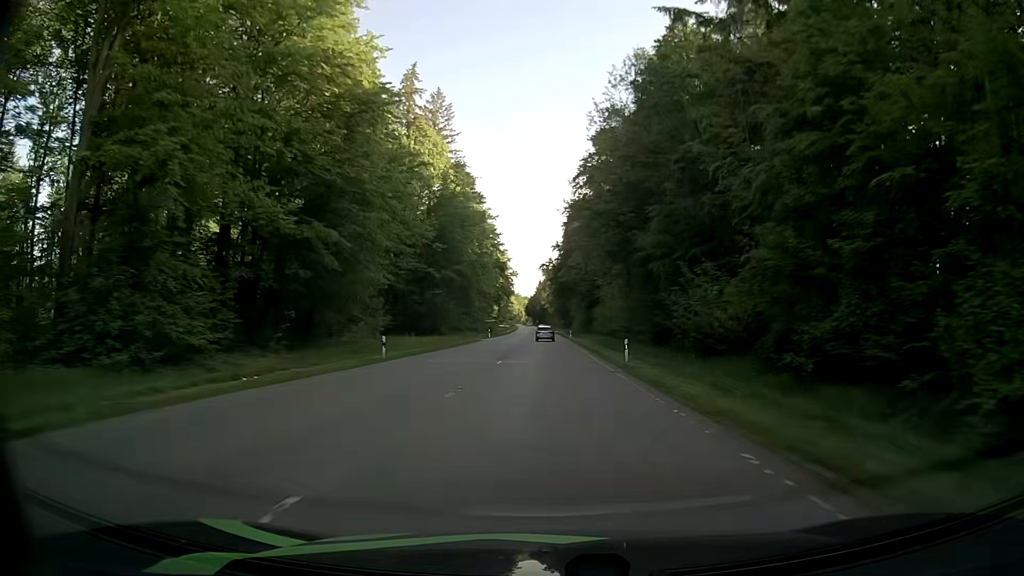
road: secondary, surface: asphalt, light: Day
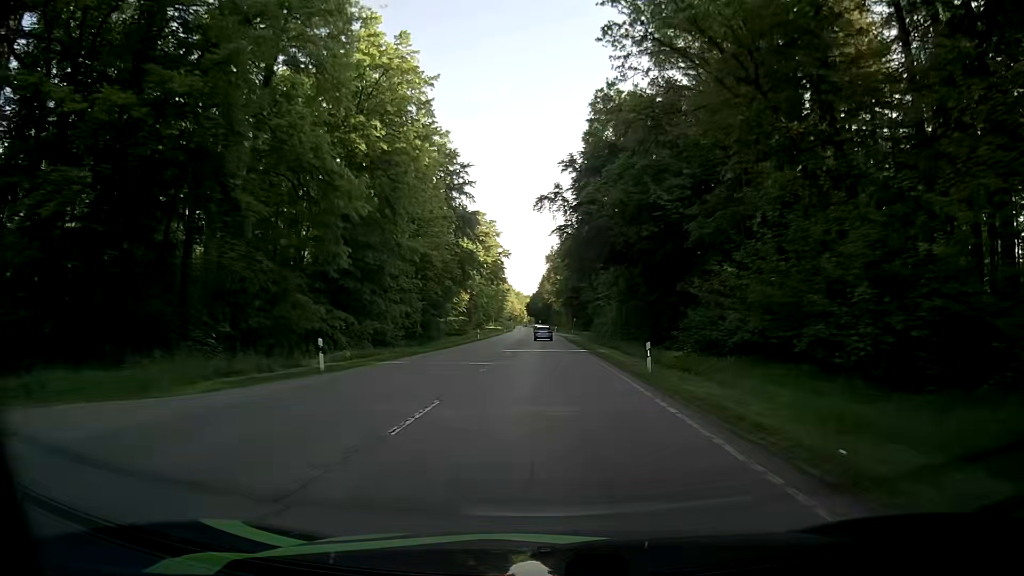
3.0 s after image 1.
(-0.4, +65.0) m; -1°
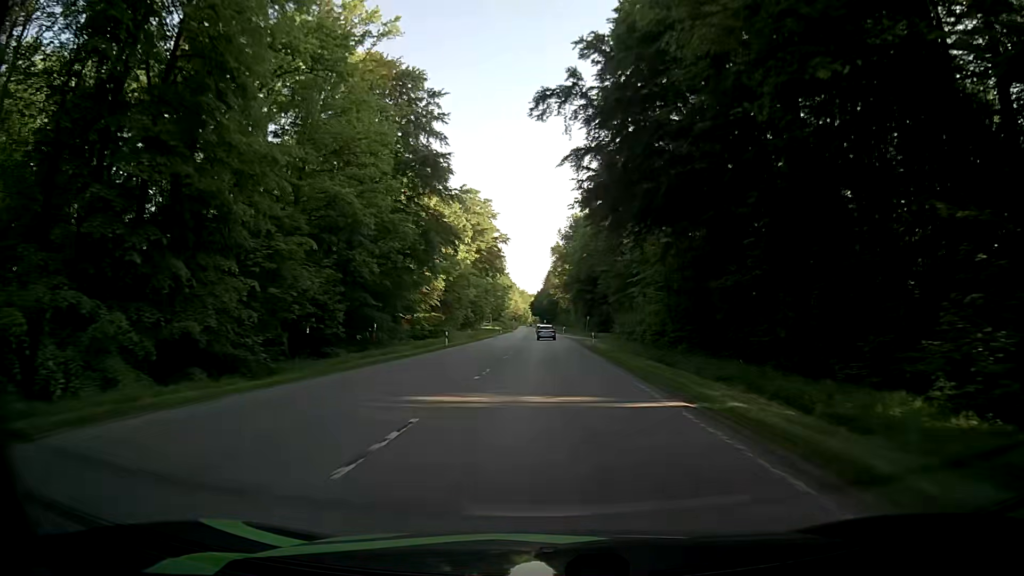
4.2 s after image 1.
(-0.1, +27.0) m; -1°
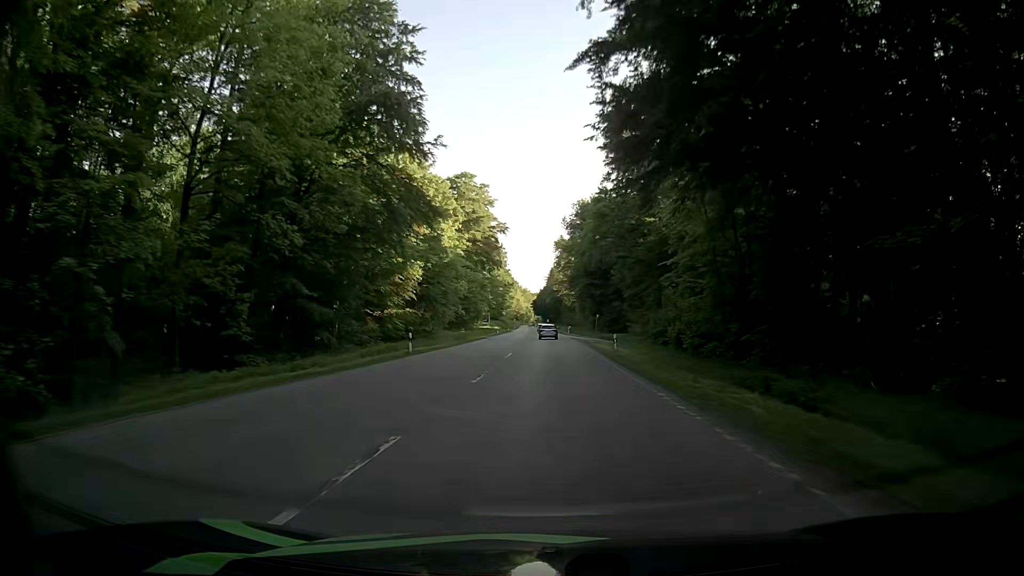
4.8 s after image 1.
(+0.1, +13.7) m; 0°
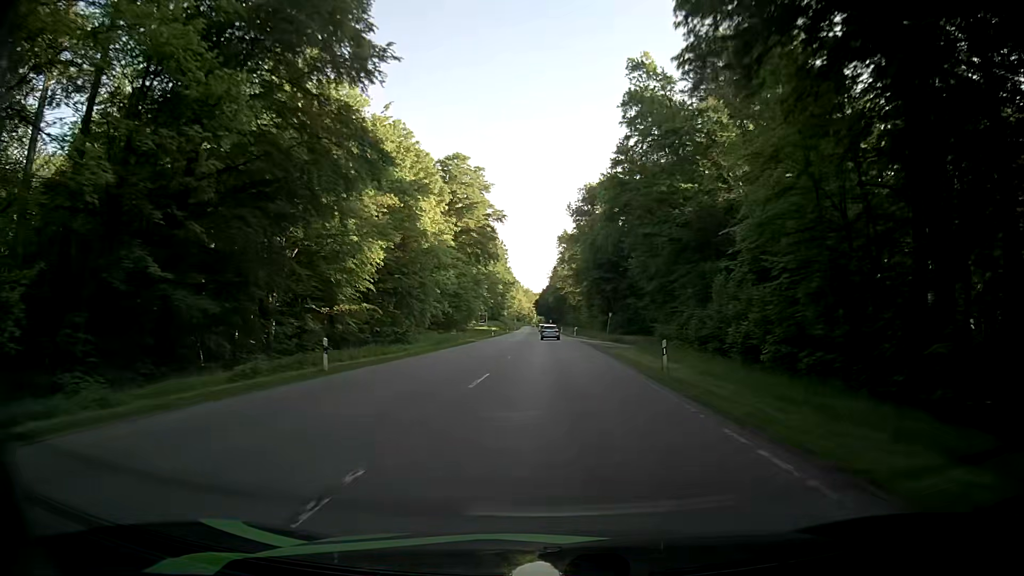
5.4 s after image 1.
(-0.1, +13.8) m; 0°
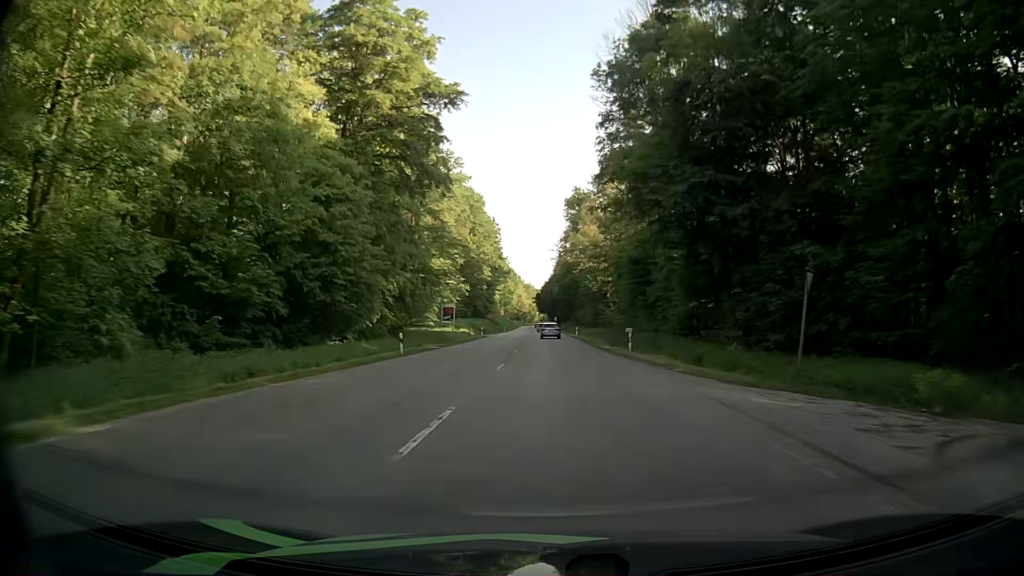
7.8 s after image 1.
(-0.7, +55.6) m; -1°
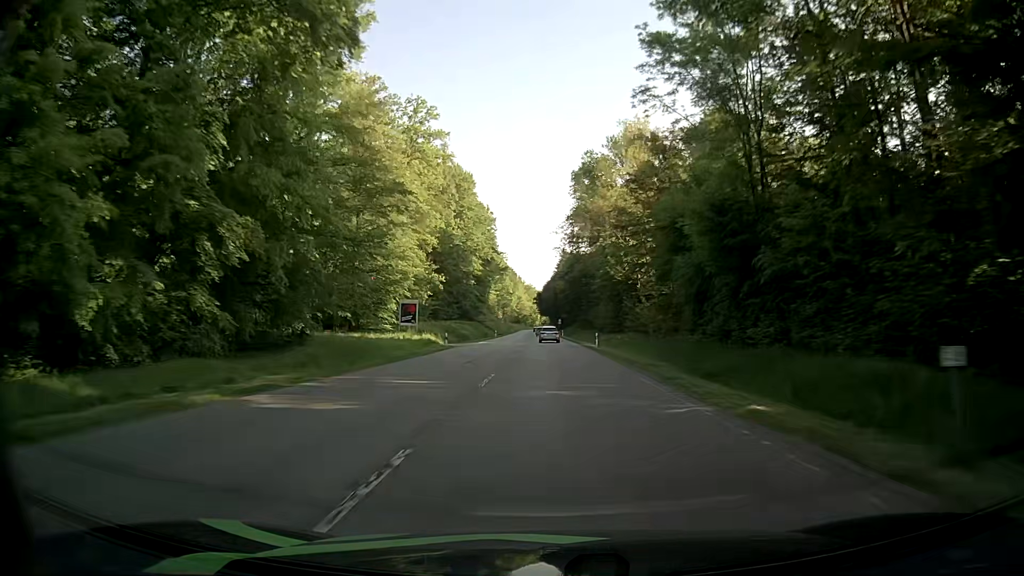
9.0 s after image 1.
(+0.2, +27.6) m; 0°
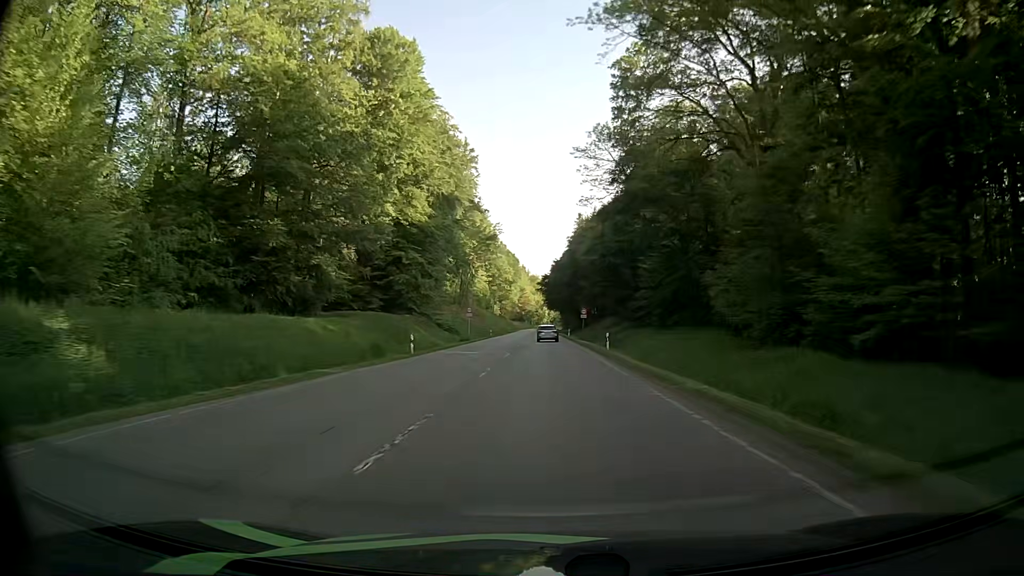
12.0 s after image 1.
(-0.4, +68.1) m; -1°
(0, +10) (0, +20) (0, +30) (0, +40) (0, +50) (0, +60) (0, +70) (0, +80) (0, +90) (0, +100) m
